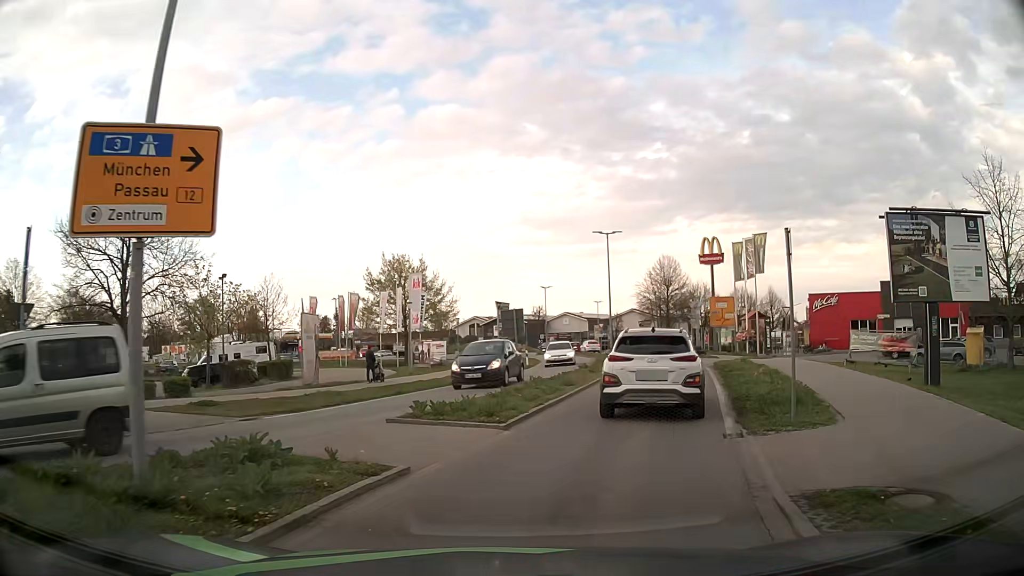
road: tertiary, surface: asphalt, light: Day
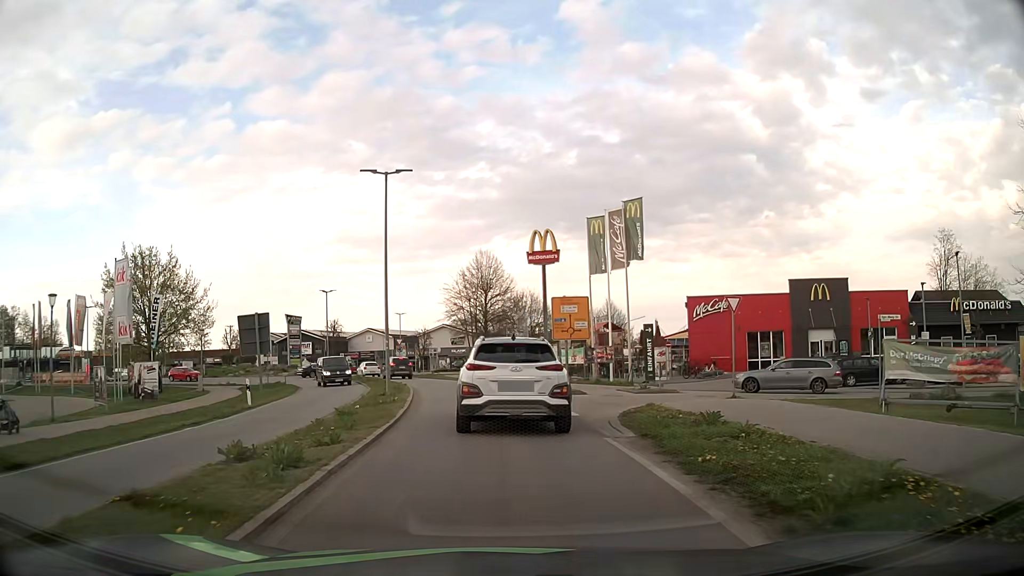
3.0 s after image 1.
(+3.8, +19.3) m; +15°
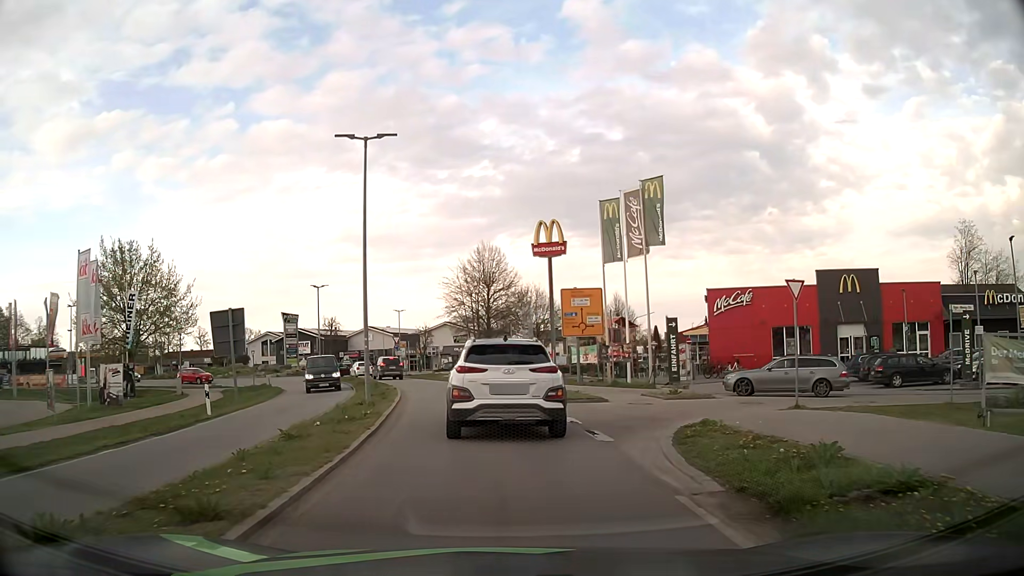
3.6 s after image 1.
(0.0, +4.1) m; 0°
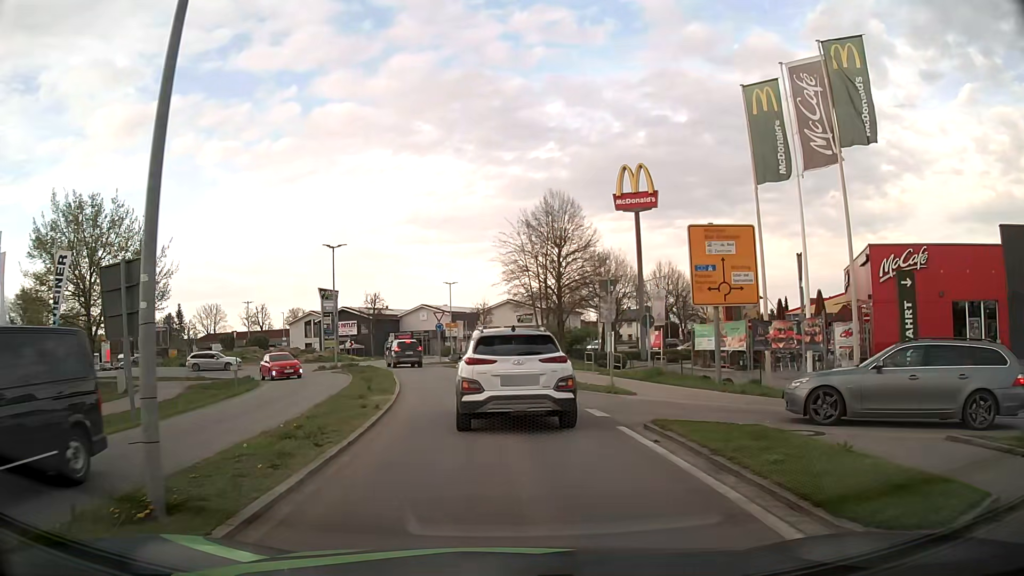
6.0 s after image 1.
(-0.6, +14.6) m; -6°
